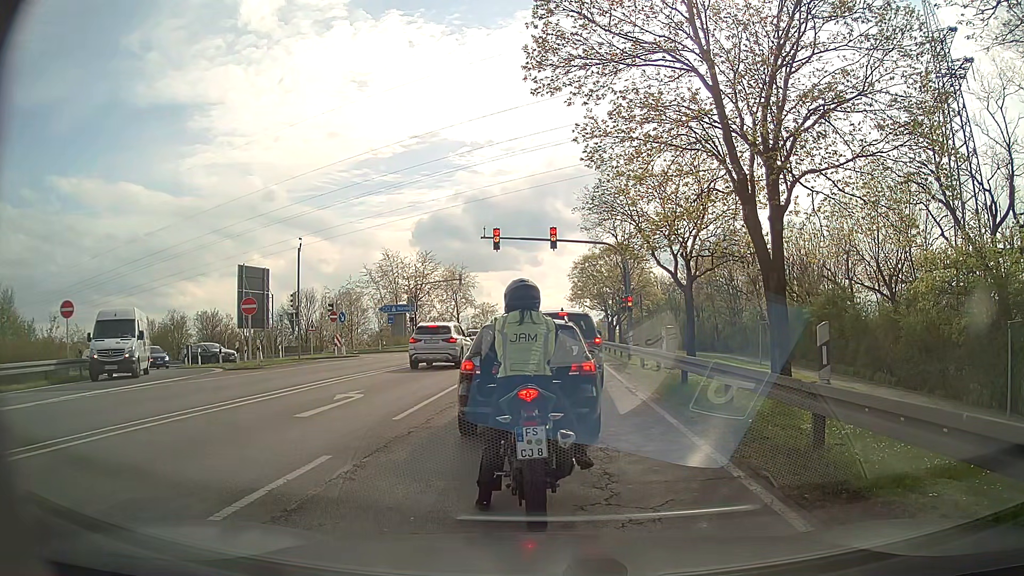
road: secondary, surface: asphalt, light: Day
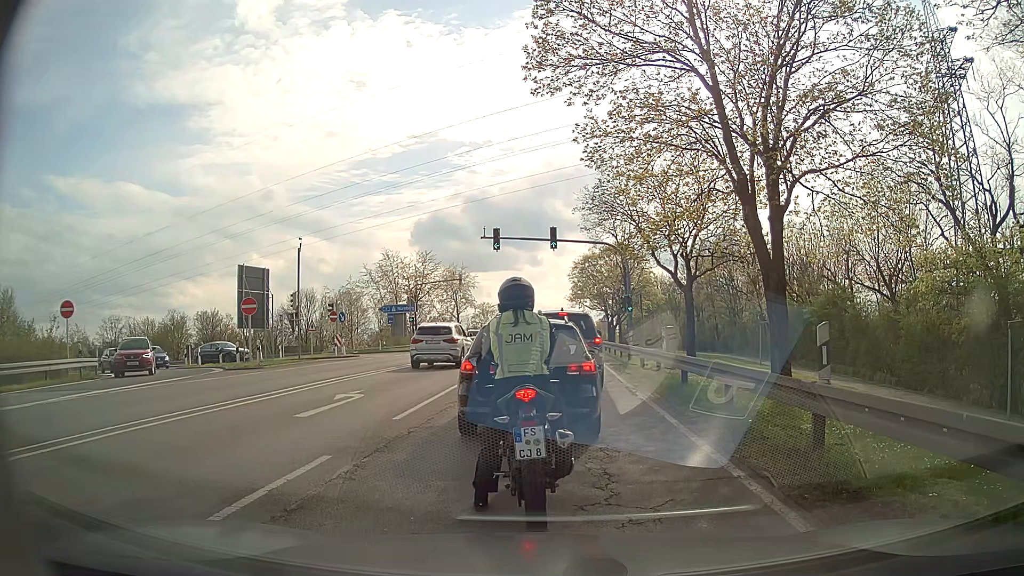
(0.0, 0.0) m; 0°
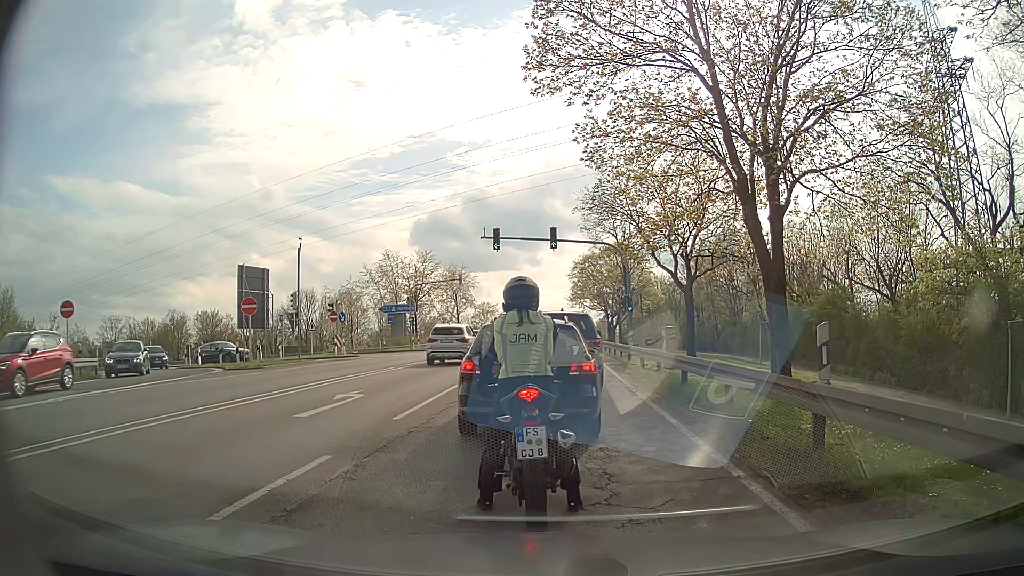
(0.0, 0.0) m; 0°
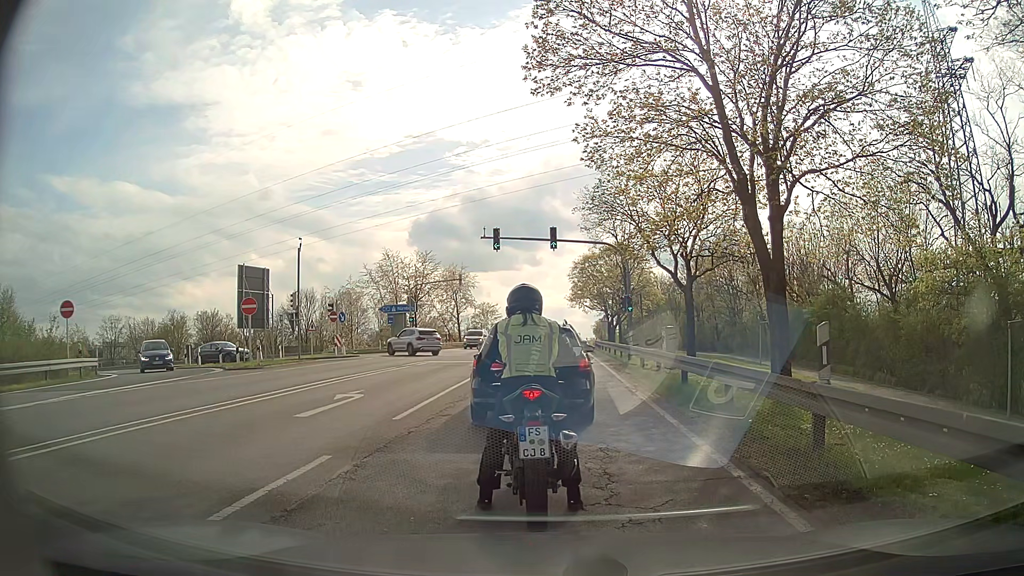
(0.0, 0.0) m; 0°
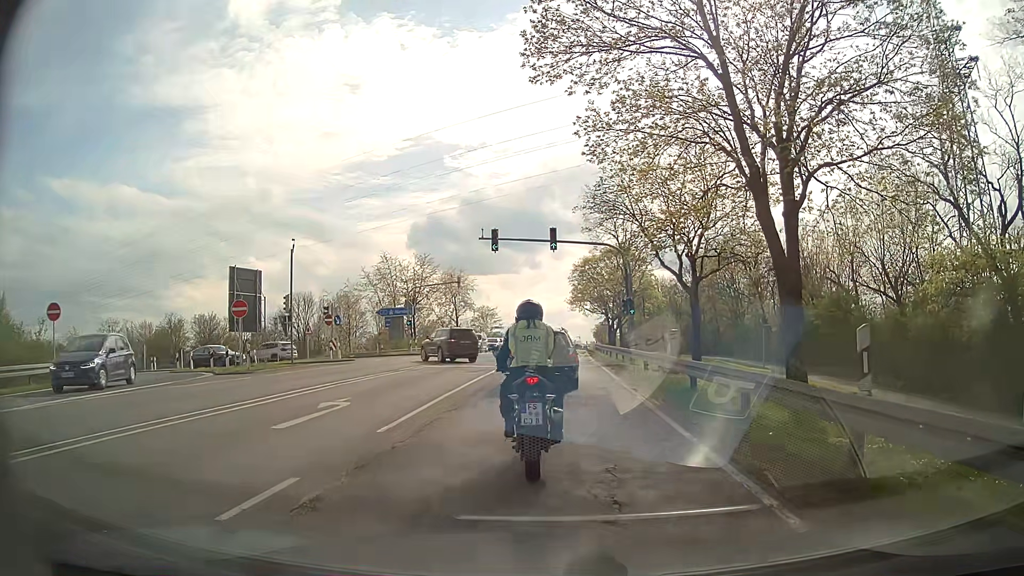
(0.0, +1.1) m; -2°
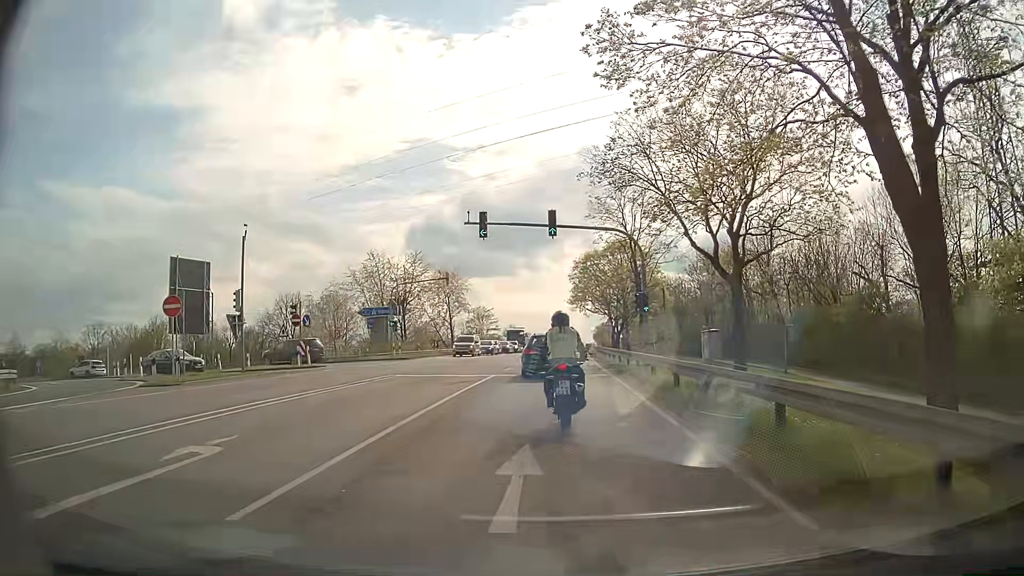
(0.0, +5.9) m; +1°
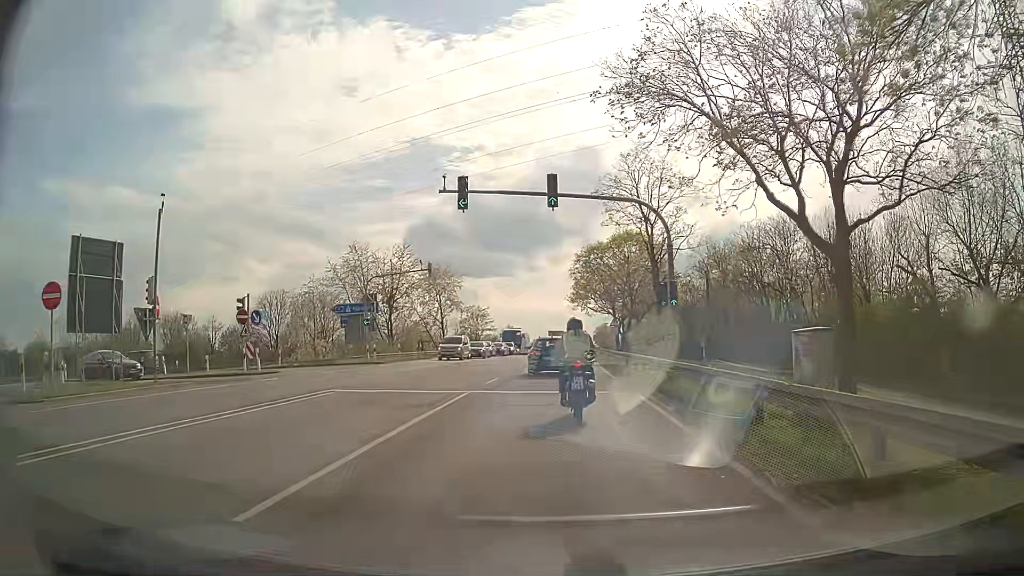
(-0.1, +7.1) m; 0°
(0, +10) (0, +20) (0, +30) (0, +40) (+1, +50) (+1, +60) (+1, +70) (+2, +80) (+3, +90) (+3, +100) m
